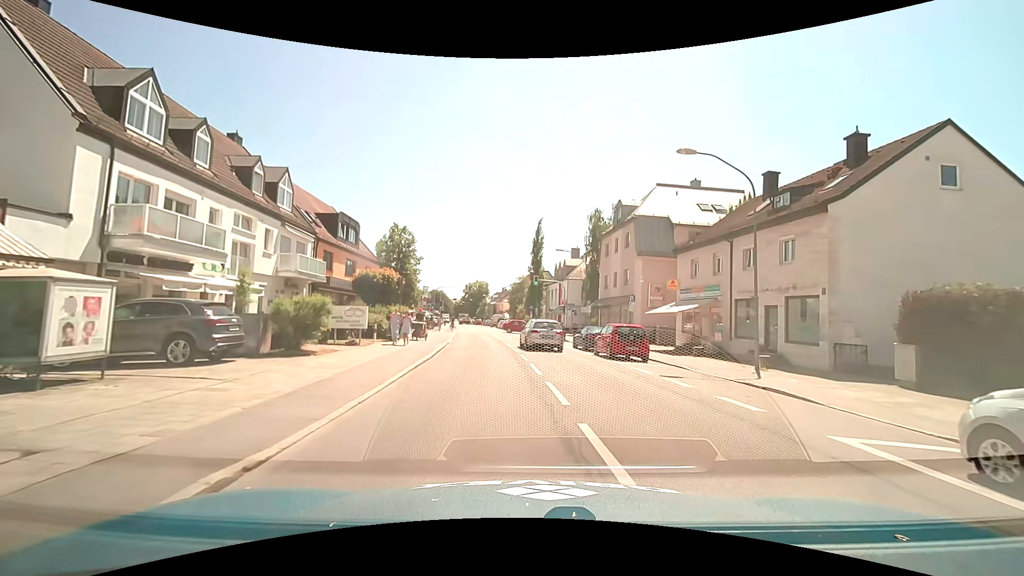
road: secondary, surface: asphalt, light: Day
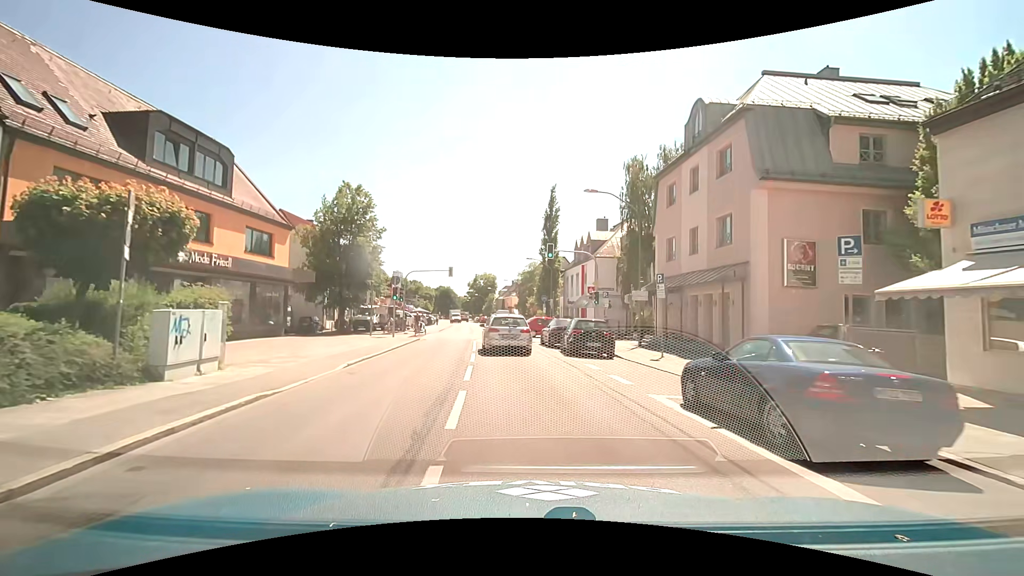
(0.0, +20.2) m; -2°
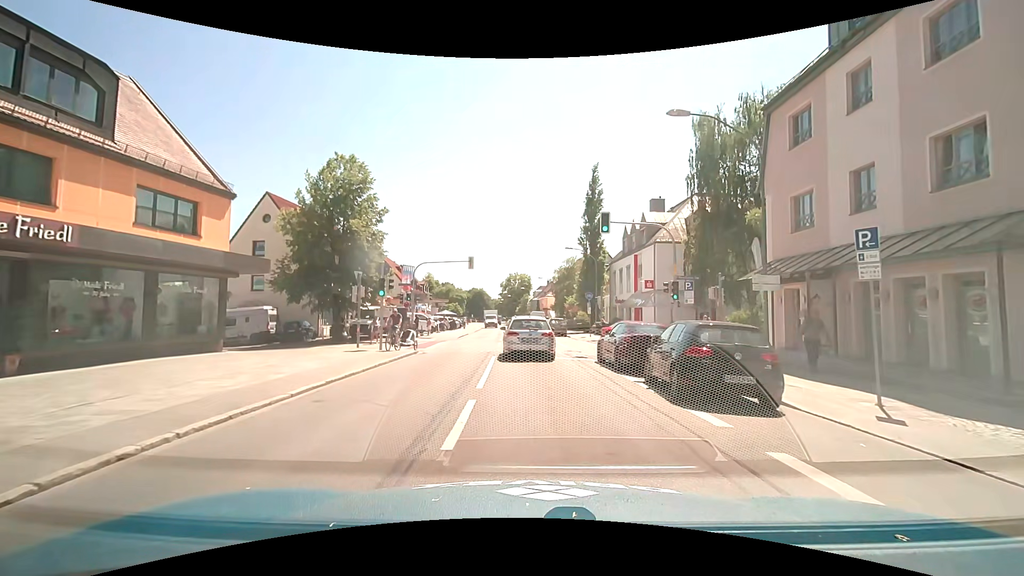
(-0.4, +9.6) m; -4°
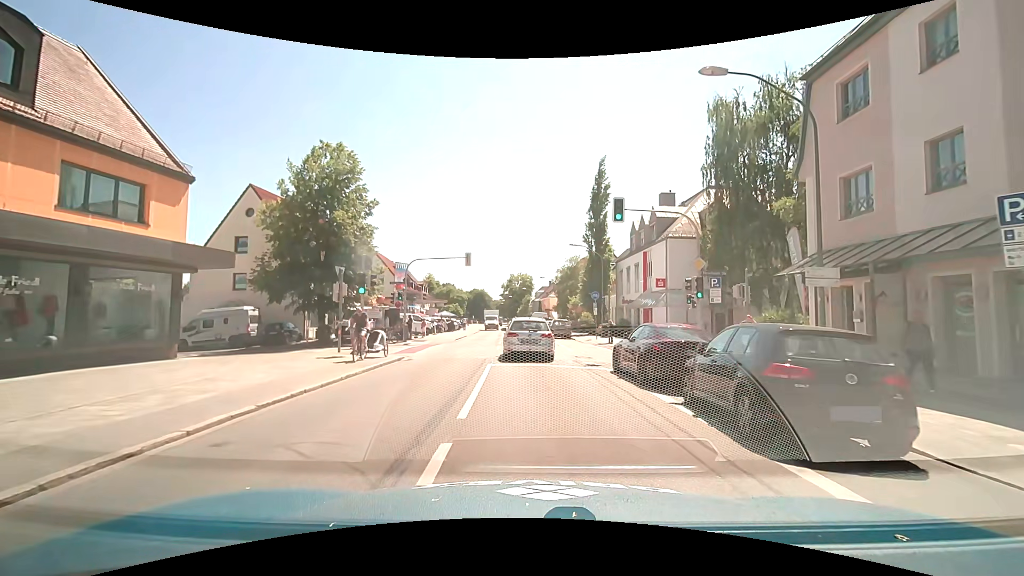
(0.0, +2.9) m; 0°
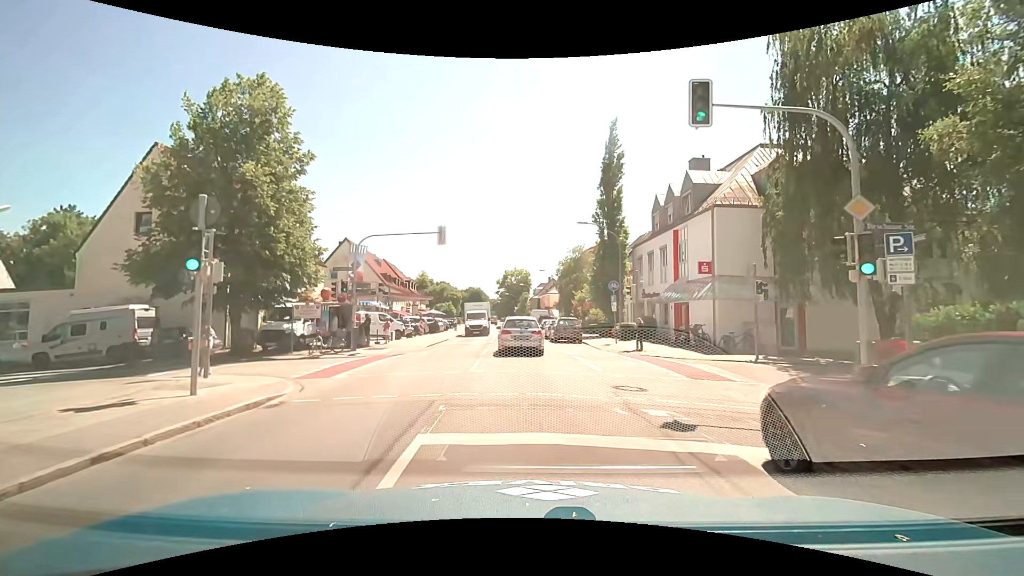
(0.0, +9.5) m; 0°
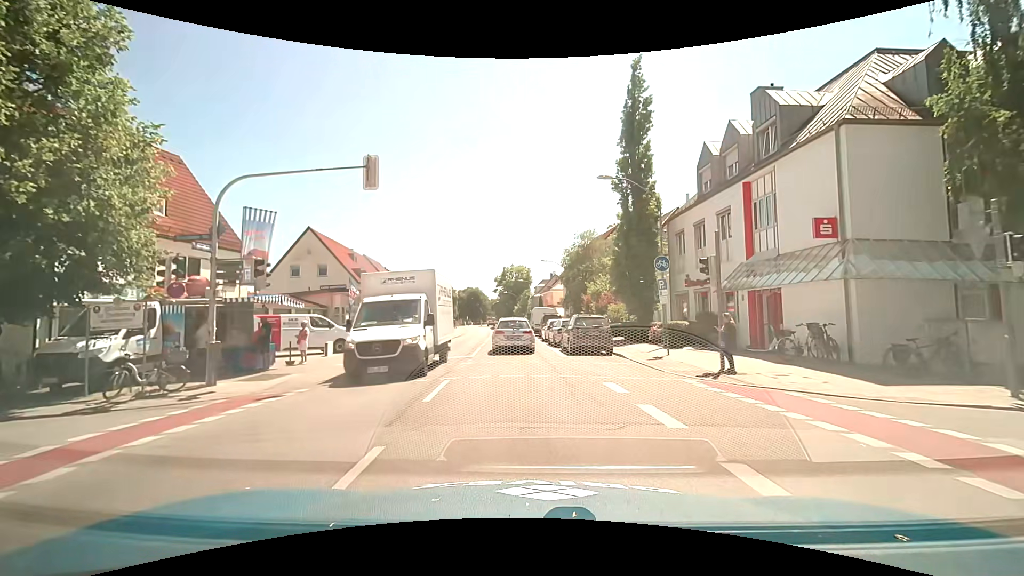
(+0.1, +11.0) m; +1°
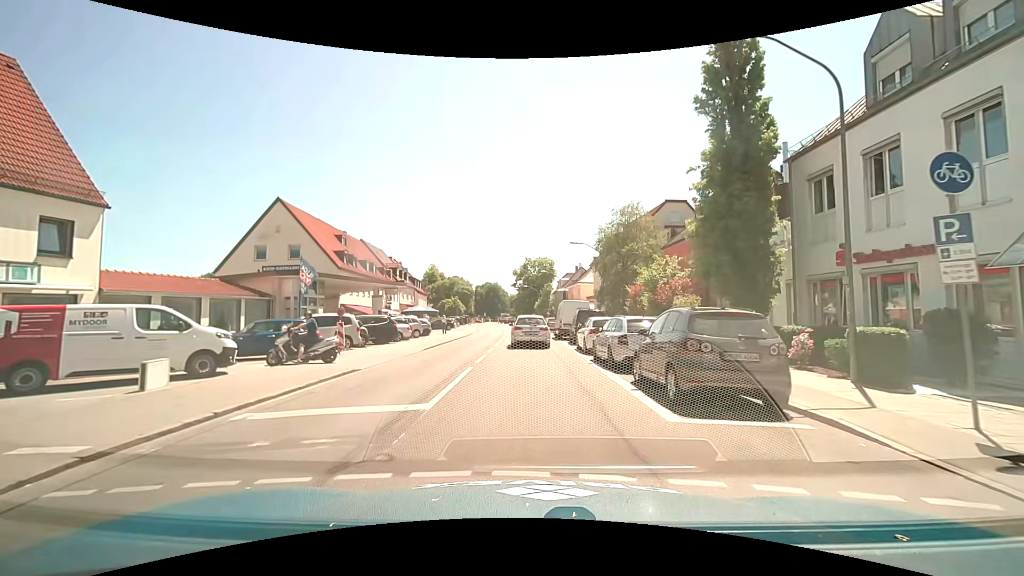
(-0.4, +11.9) m; -4°
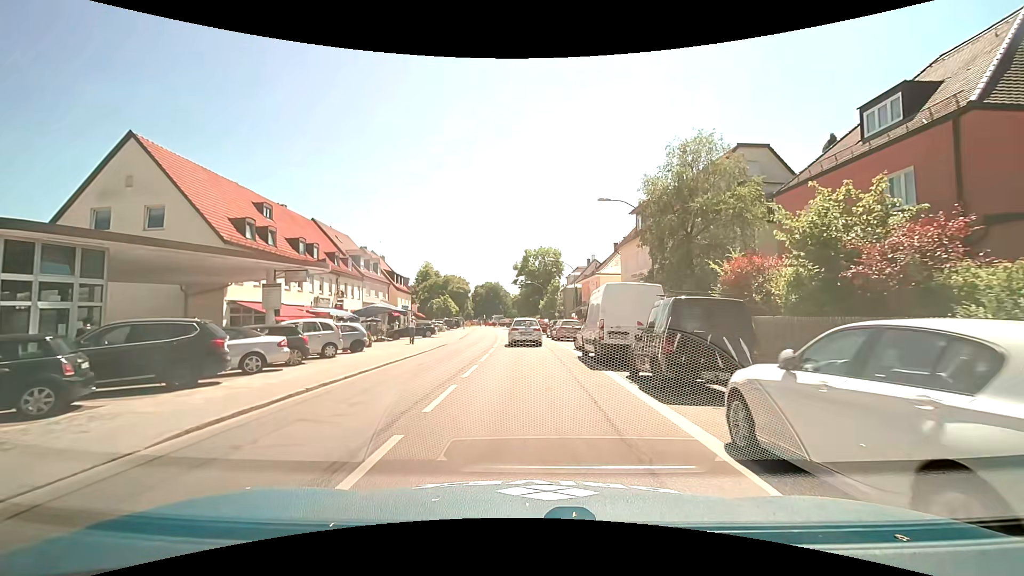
(+0.2, +16.9) m; 0°
(0, +10) (0, +20) (0, +30) (-1, +40) (-1, +50) (-2, +60) (-3, +70) (-3, +80) (-3, +90) (-3, +100) m
